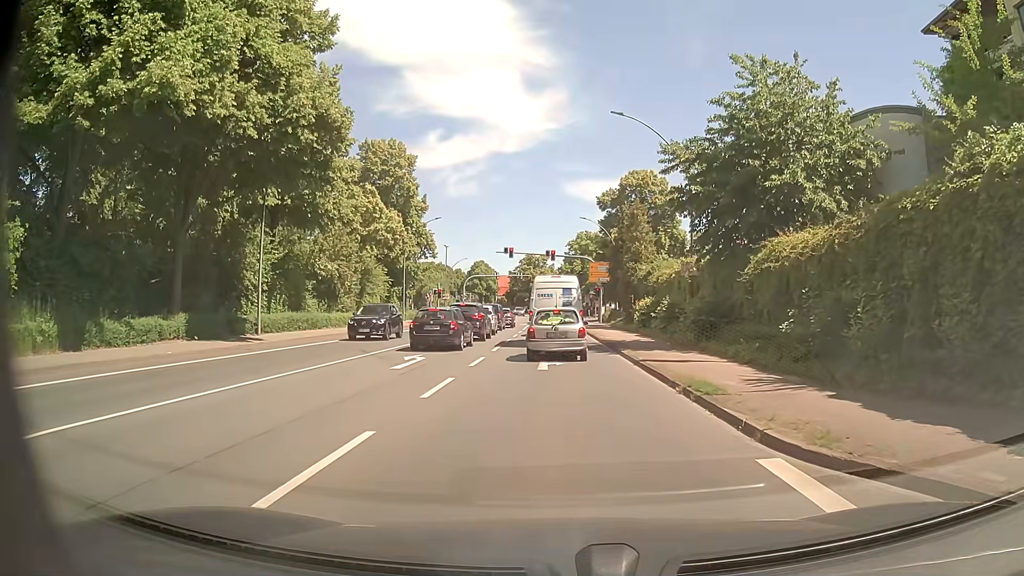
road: primary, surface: asphalt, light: Day
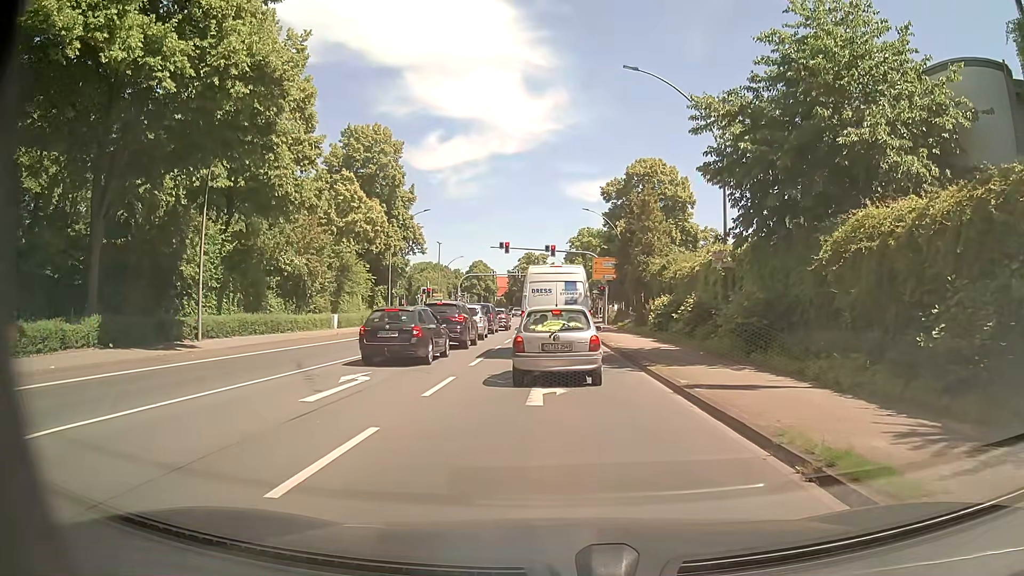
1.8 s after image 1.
(0.0, +5.7) m; -1°
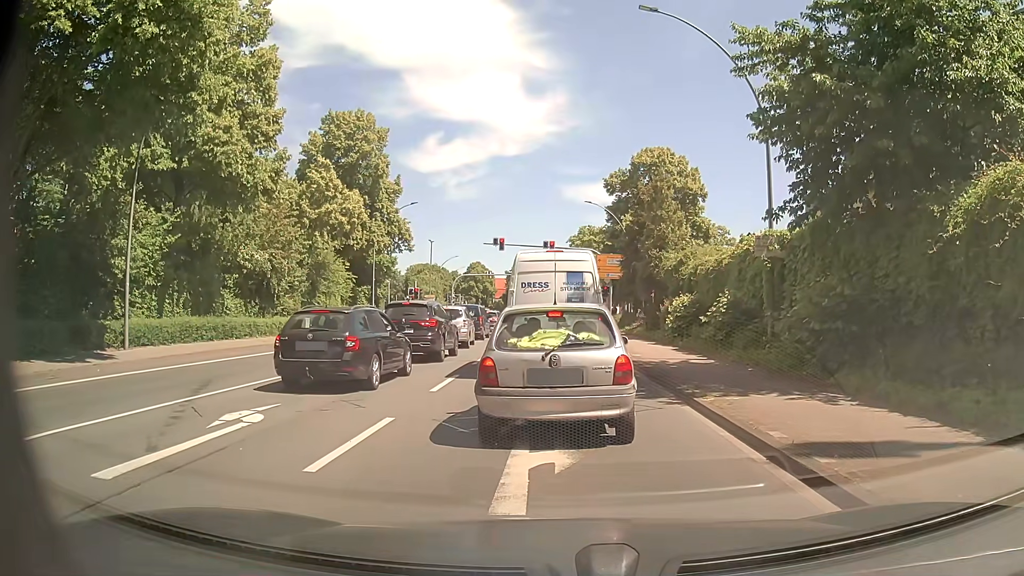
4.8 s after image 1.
(+0.1, +4.9) m; 0°
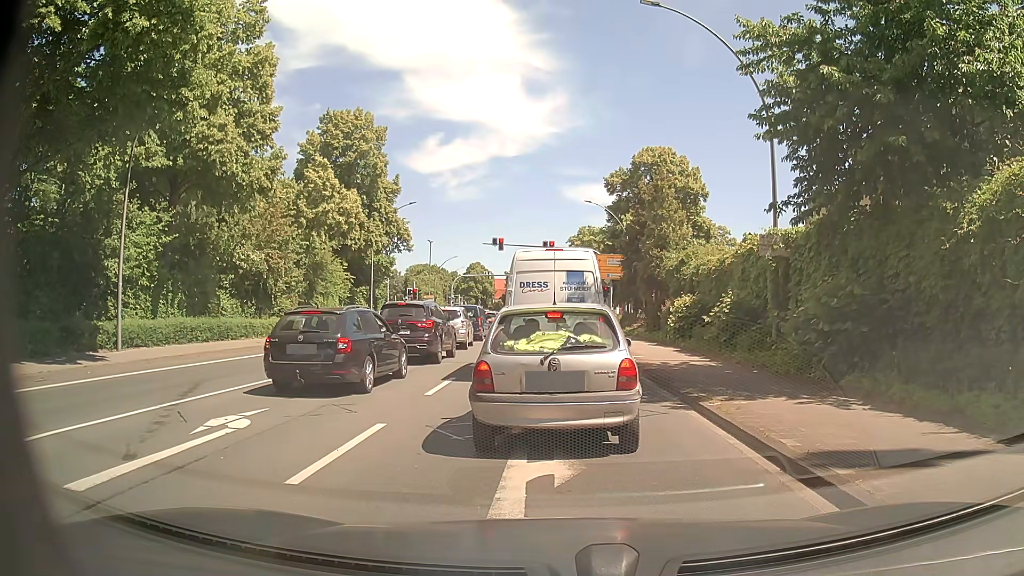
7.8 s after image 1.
(0.0, +0.5) m; 0°
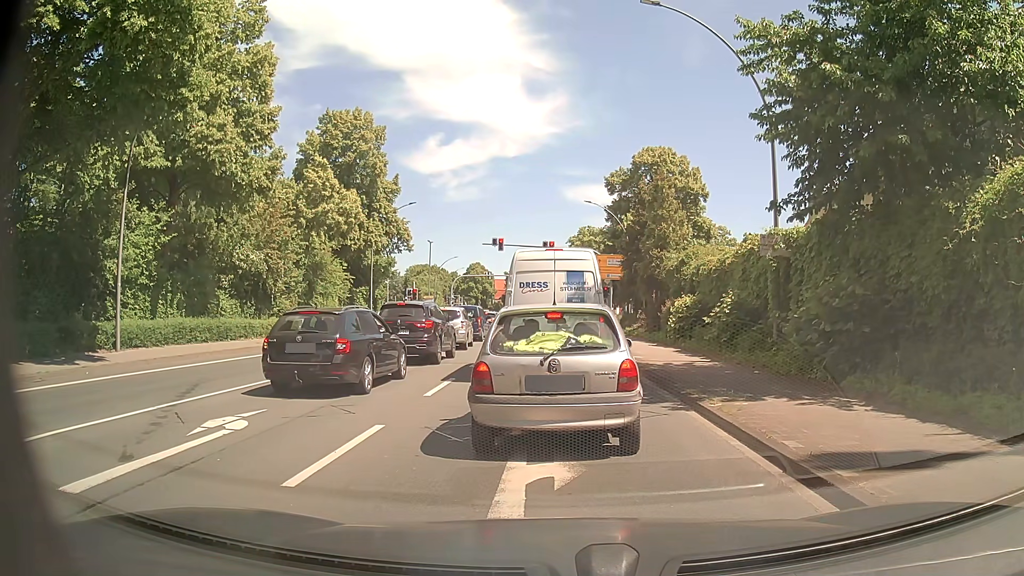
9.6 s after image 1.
(0.0, +0.1) m; 0°
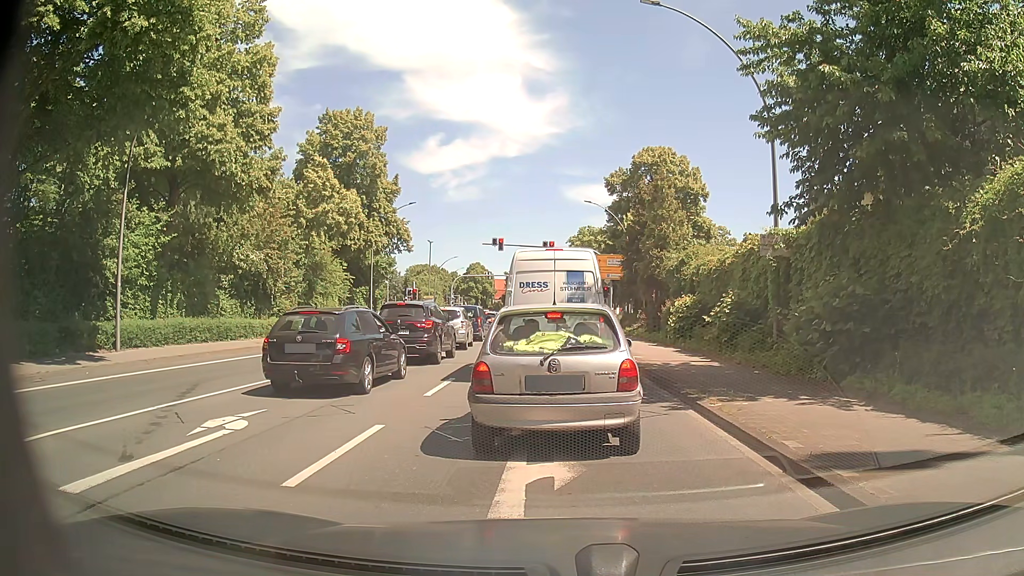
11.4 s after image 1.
(0.0, 0.0) m; 0°
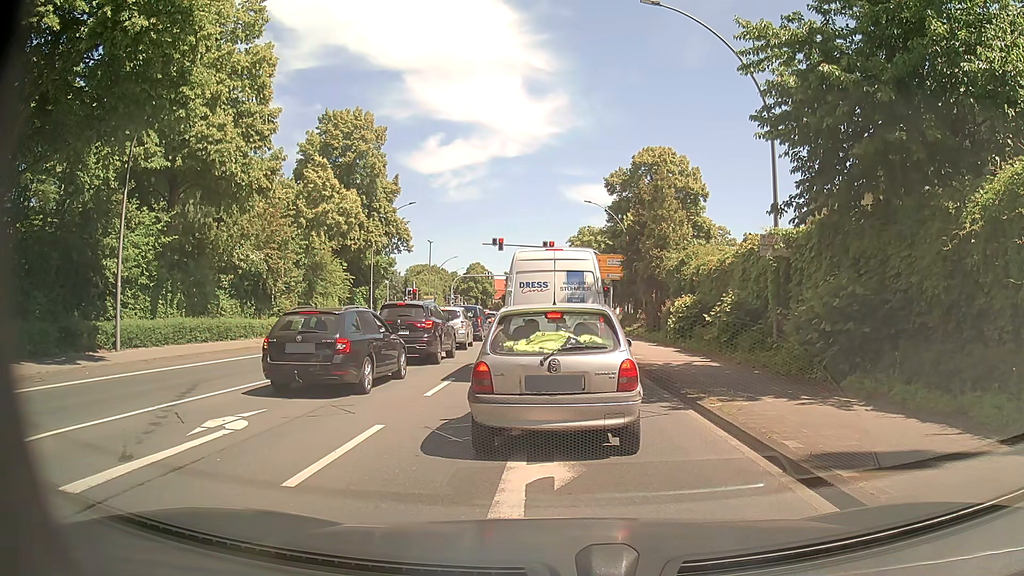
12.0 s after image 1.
(0.0, 0.0) m; 0°
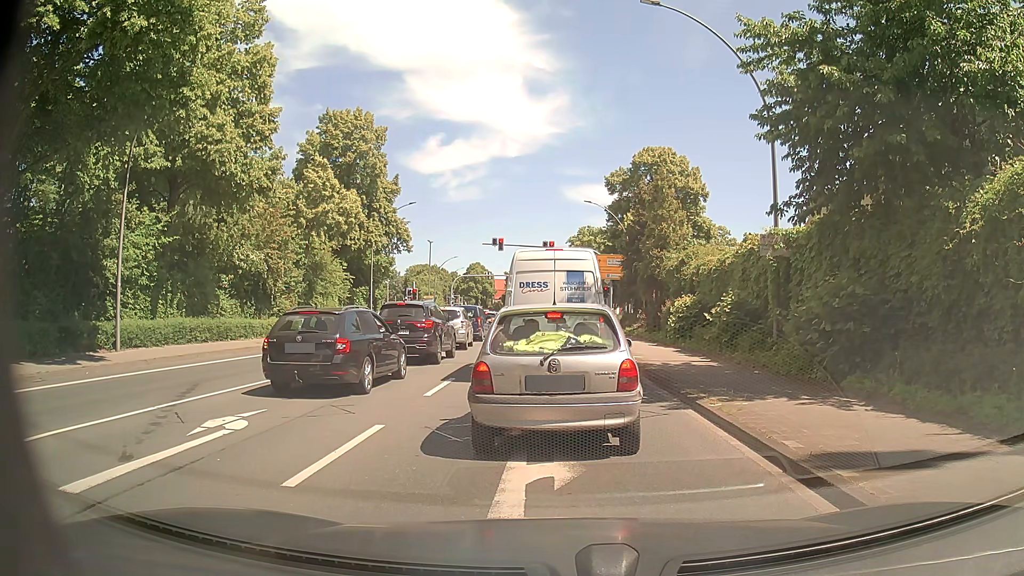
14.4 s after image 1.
(0.0, 0.0) m; 0°
(0, +10) (0, +20) (0, +30) (+1, +40) (+1, +50) (+1, +60) (+1, +70) (+1, +80) (+1, +90) (0, +100) m
